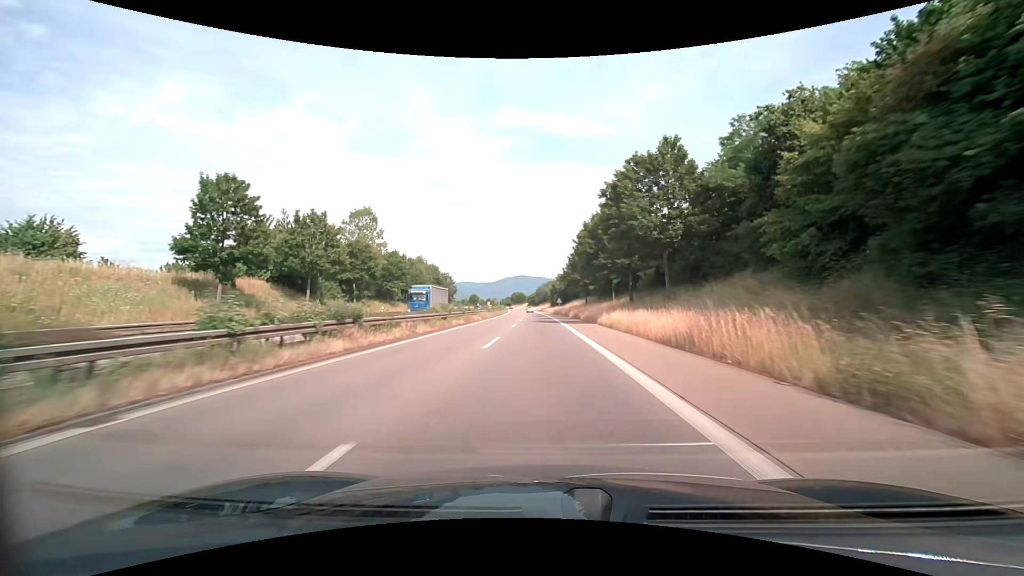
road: trunk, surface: asphalt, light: Day
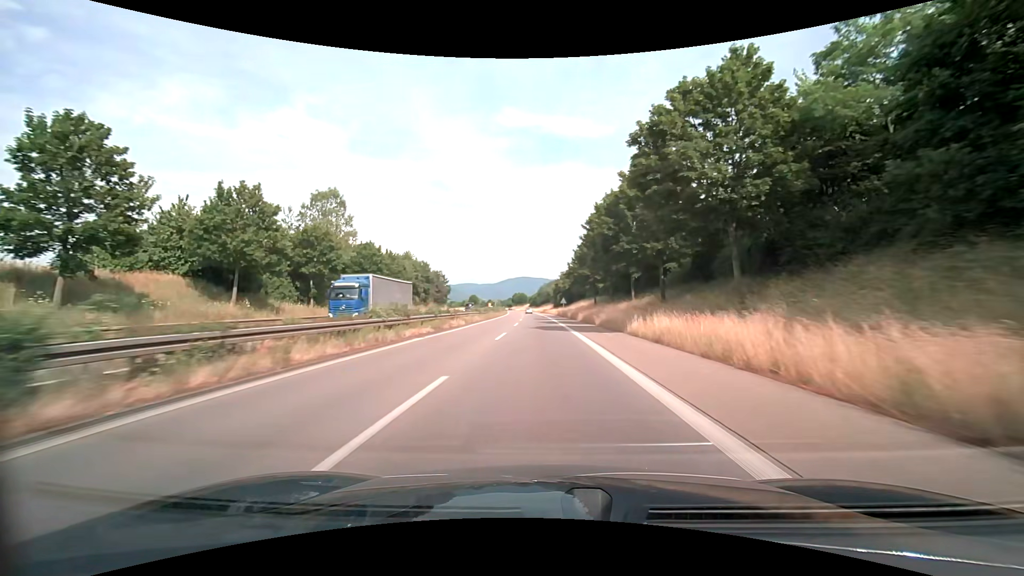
(0.0, +12.4) m; 0°
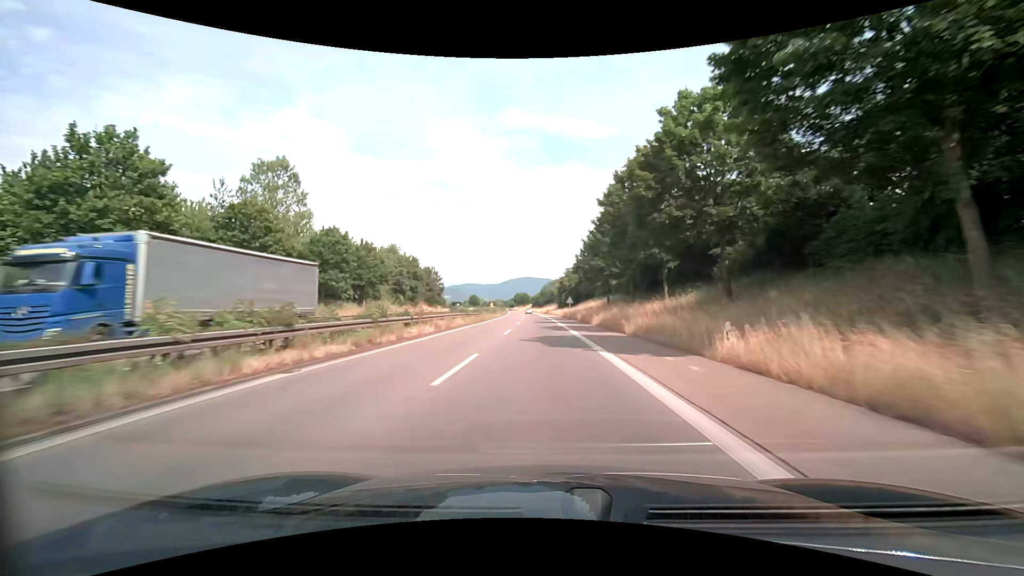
(0.0, +12.5) m; 0°
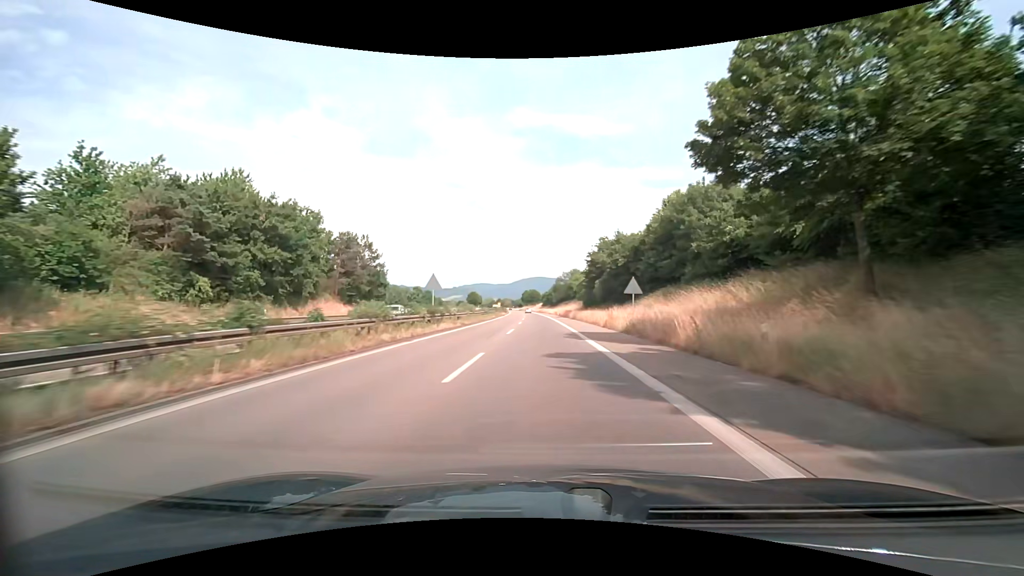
(-0.8, +51.5) m; -1°
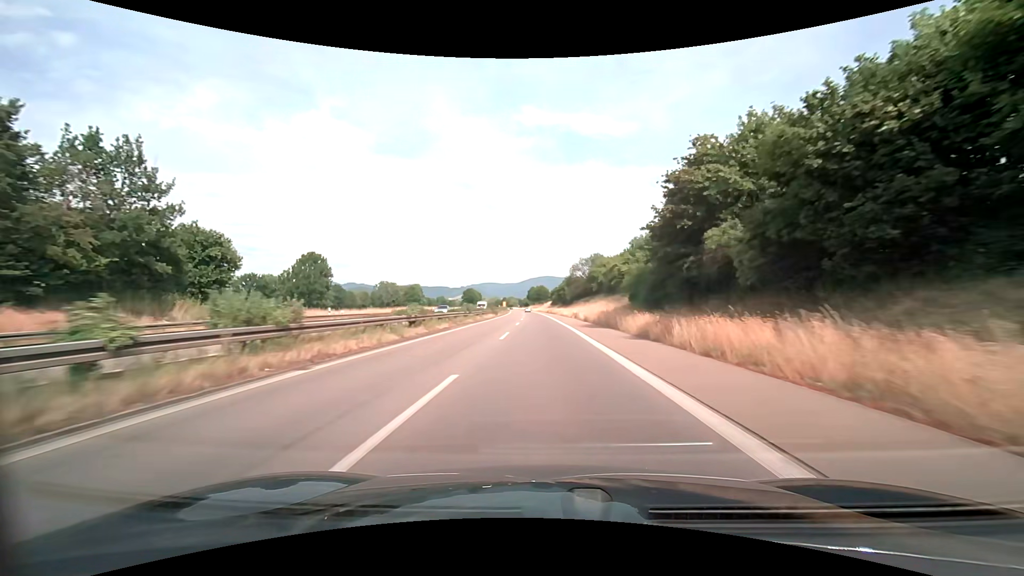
(-0.4, +39.6) m; -1°
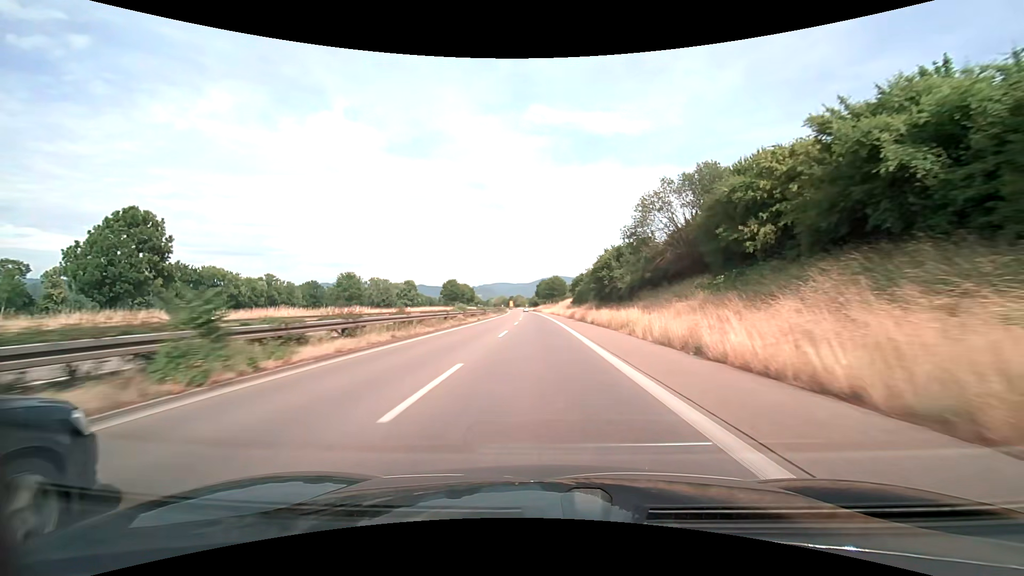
(-1.1, +67.1) m; -1°
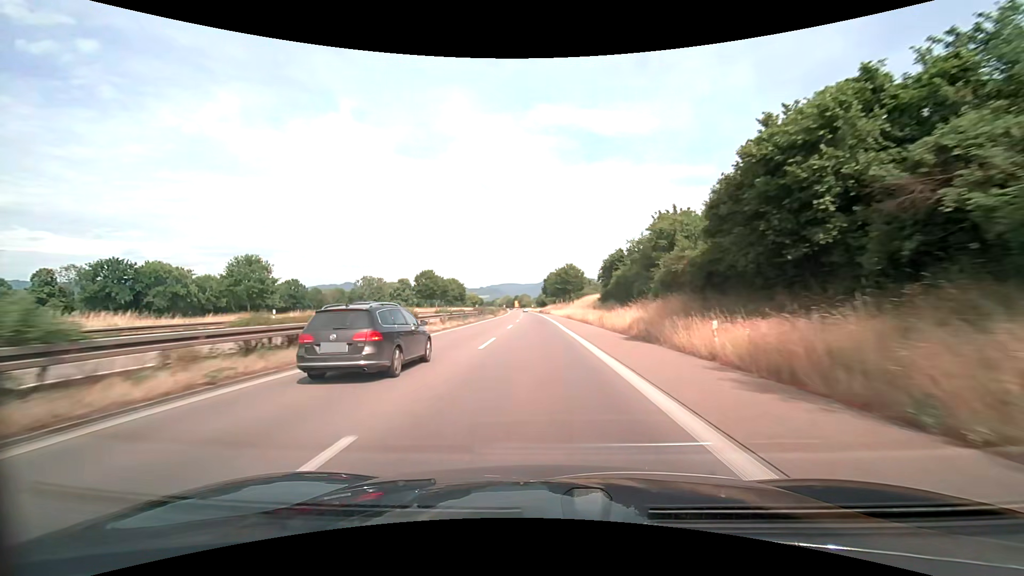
(-0.4, +41.1) m; -1°
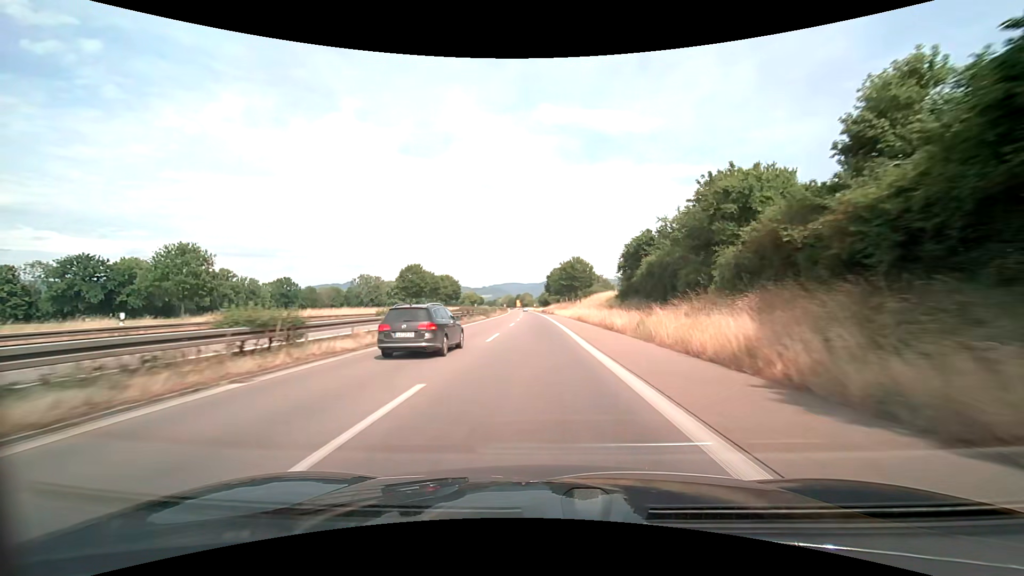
(0.0, +13.9) m; 0°
(0, +10) (0, +20) (0, +30) (0, +40) (-1, +50) (-1, +60) (-1, +70) (-1, +80) (-2, +90) (-2, +100) m
